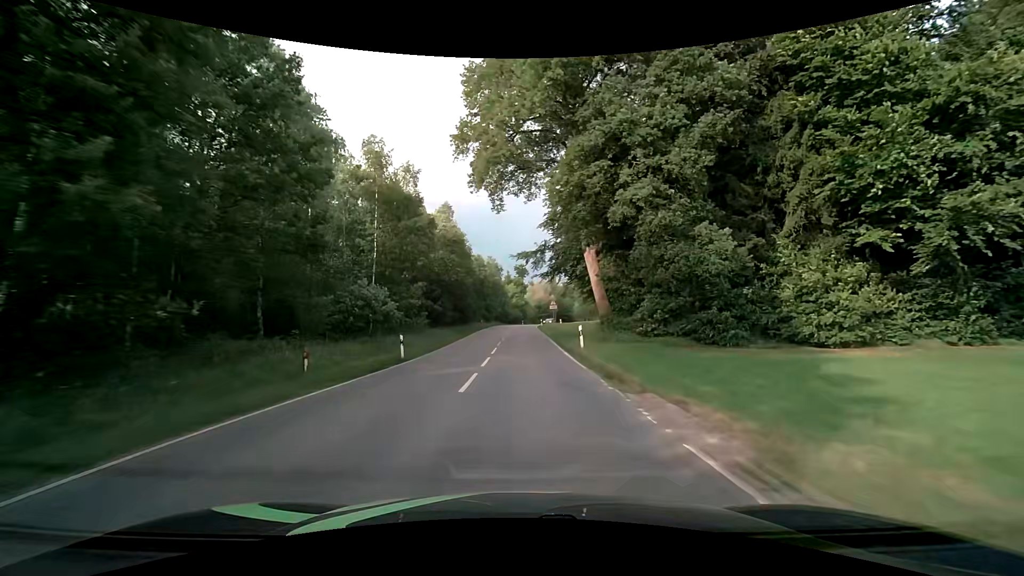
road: tertiary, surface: asphalt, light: Day
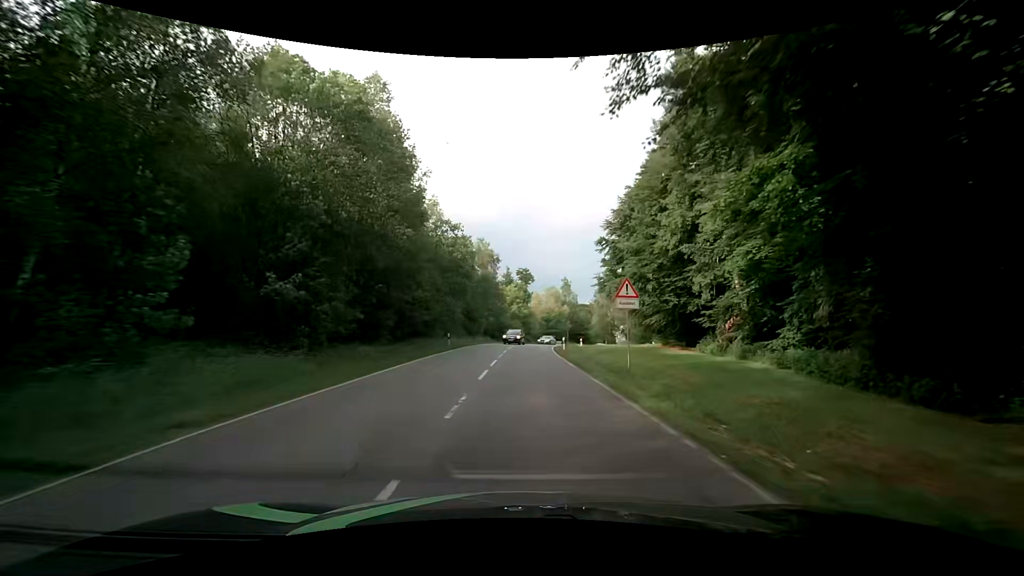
(-0.2, +33.5) m; -1°
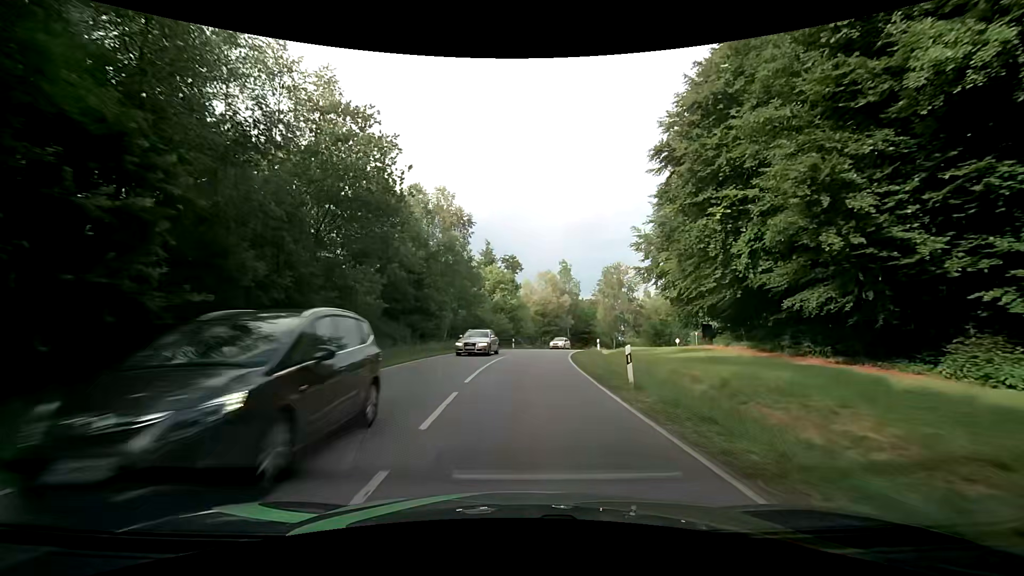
(+0.6, +24.0) m; +2°
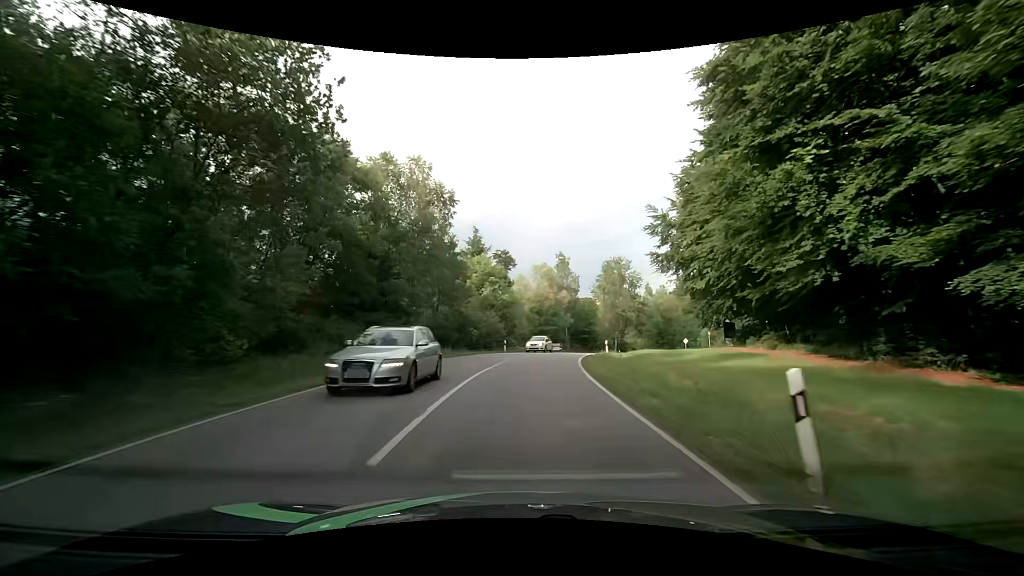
(+0.1, +7.8) m; +1°
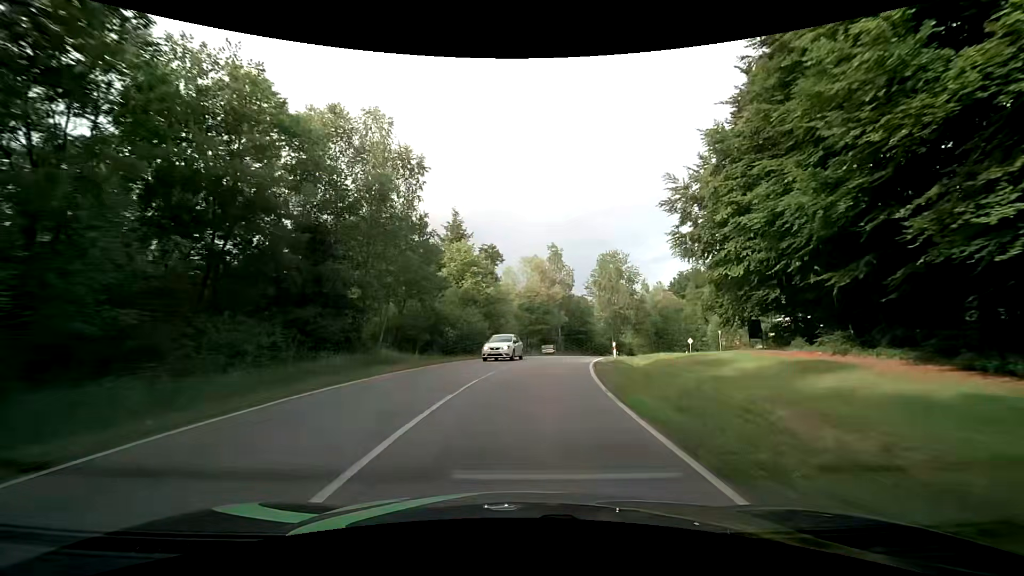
(0.0, +7.7) m; +1°
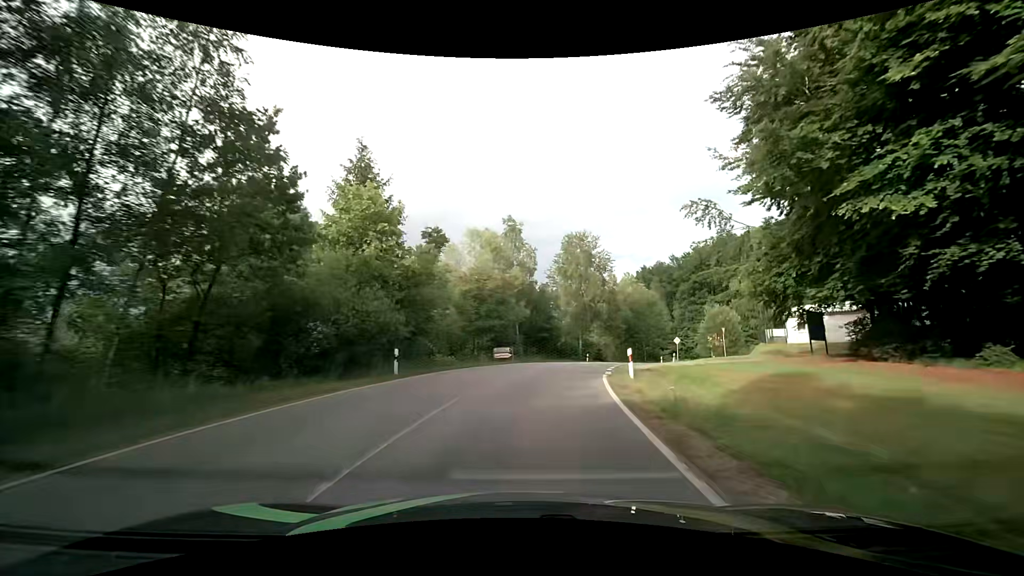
(+0.4, +15.5) m; +5°
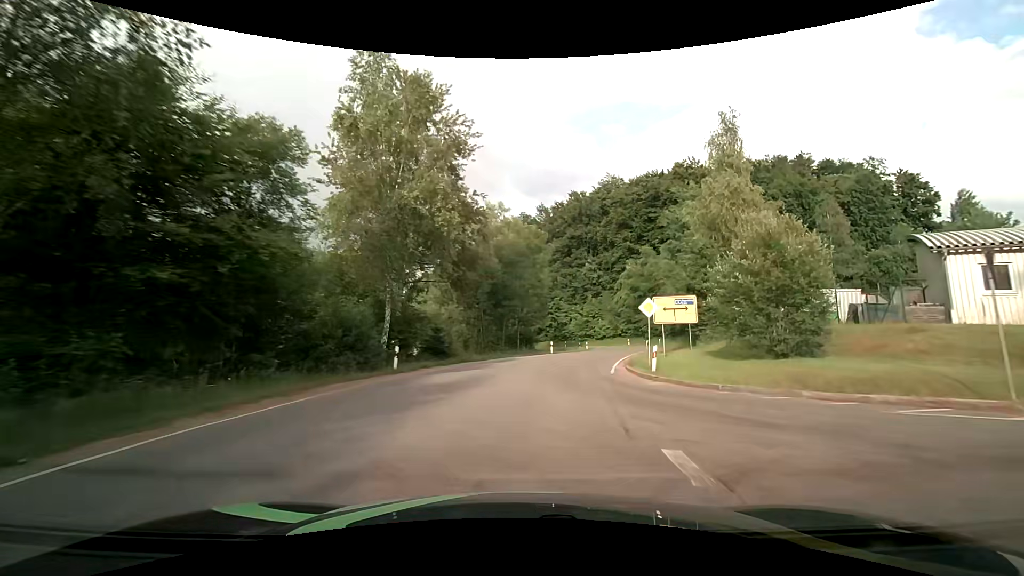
(+6.0, +39.7) m; +17°
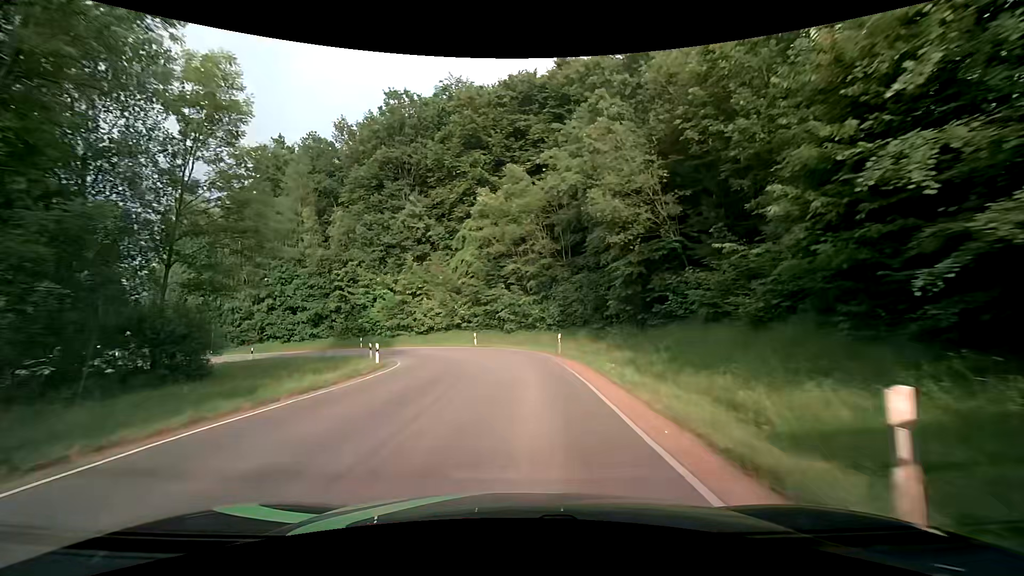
(+6.9, +38.2) m; +19°
(0, +10) (0, +20) (-2, +30) (-5, +39) (-12, +46) (-22, +50) (-32, +50) (-42, +52) (-50, +58) (-55, +66) m
